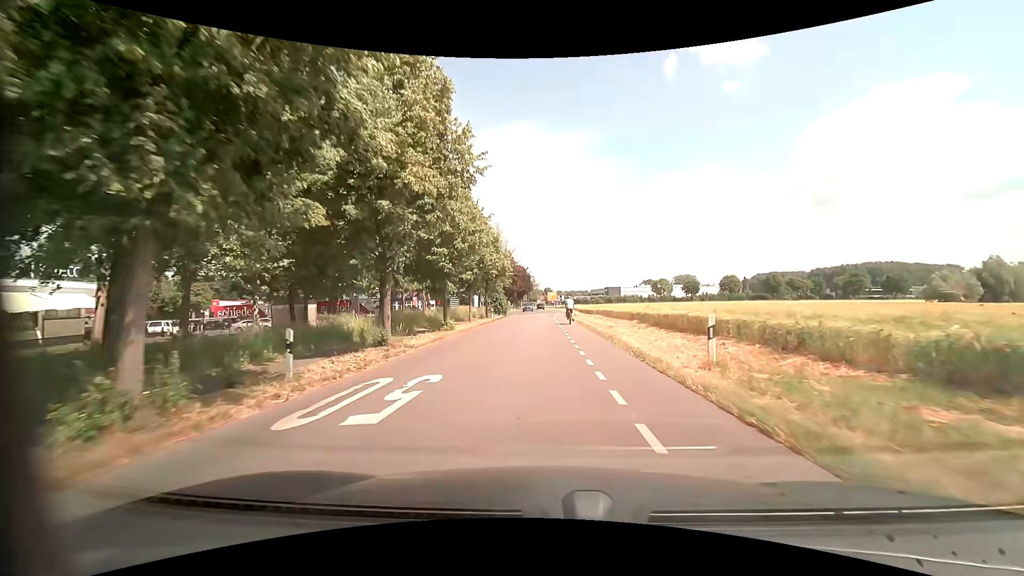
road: unclassified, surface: asphalt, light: Day
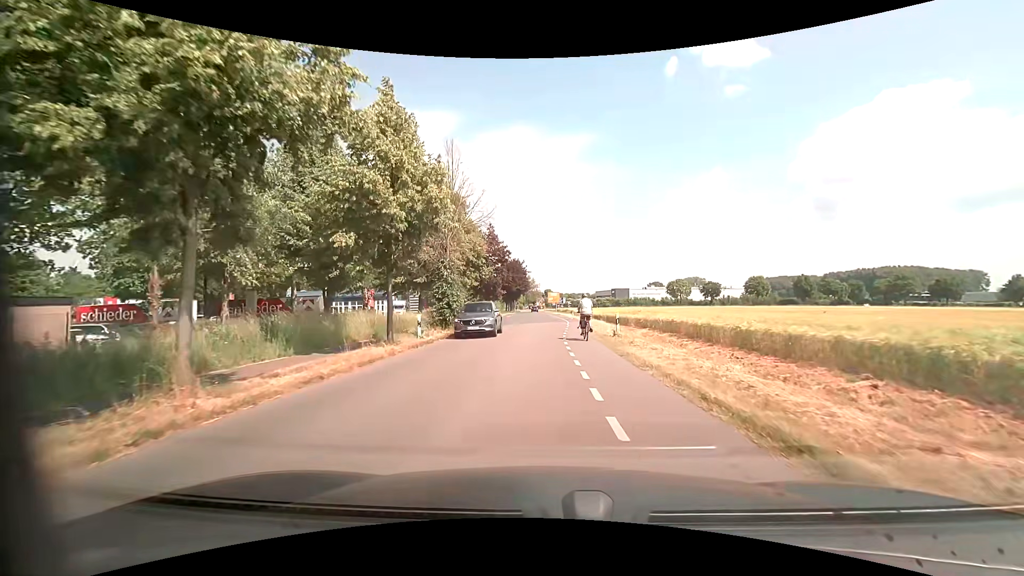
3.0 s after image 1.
(+0.1, +28.3) m; +1°
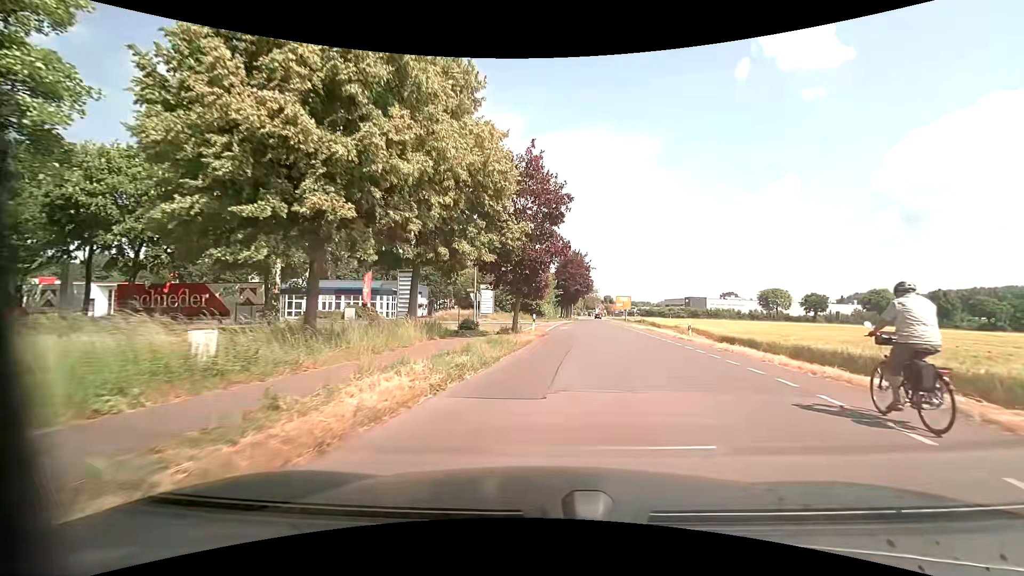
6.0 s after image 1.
(-2.1, +28.4) m; -8°
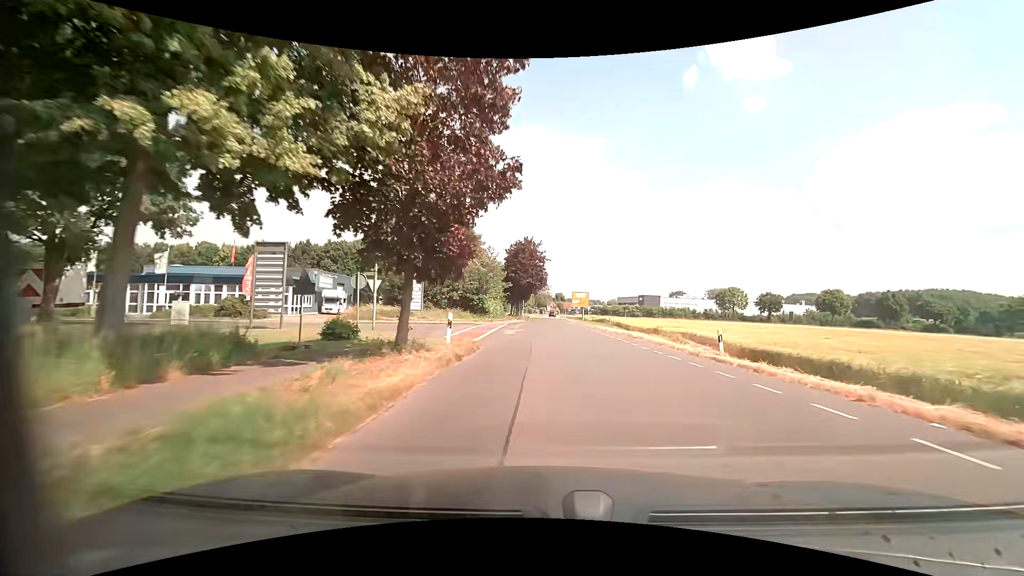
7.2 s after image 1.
(+0.8, +13.7) m; +6°
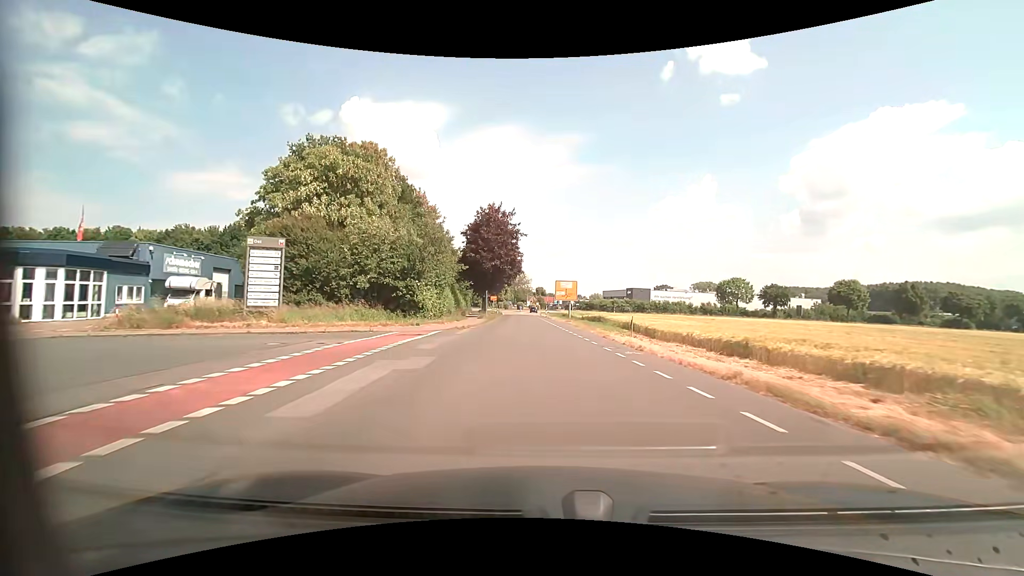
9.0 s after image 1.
(+0.9, +22.3) m; +2°
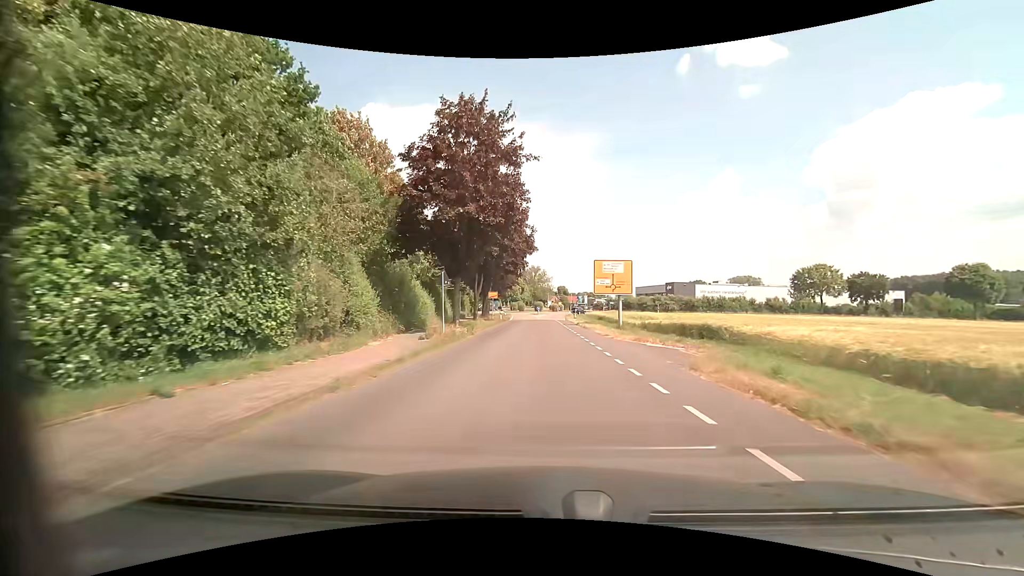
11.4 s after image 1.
(-0.6, +29.8) m; -2°
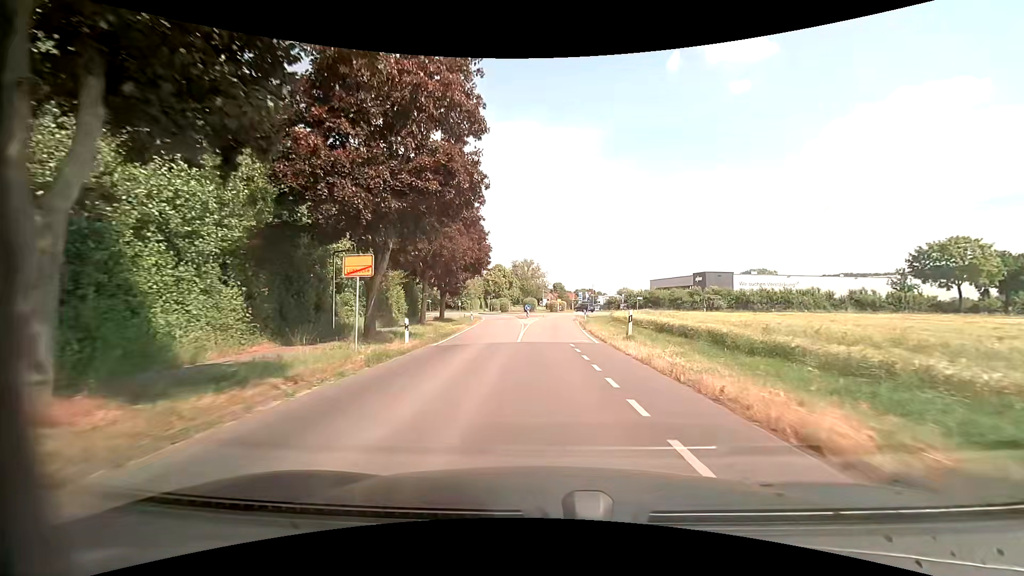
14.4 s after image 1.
(-0.1, +37.5) m; 0°
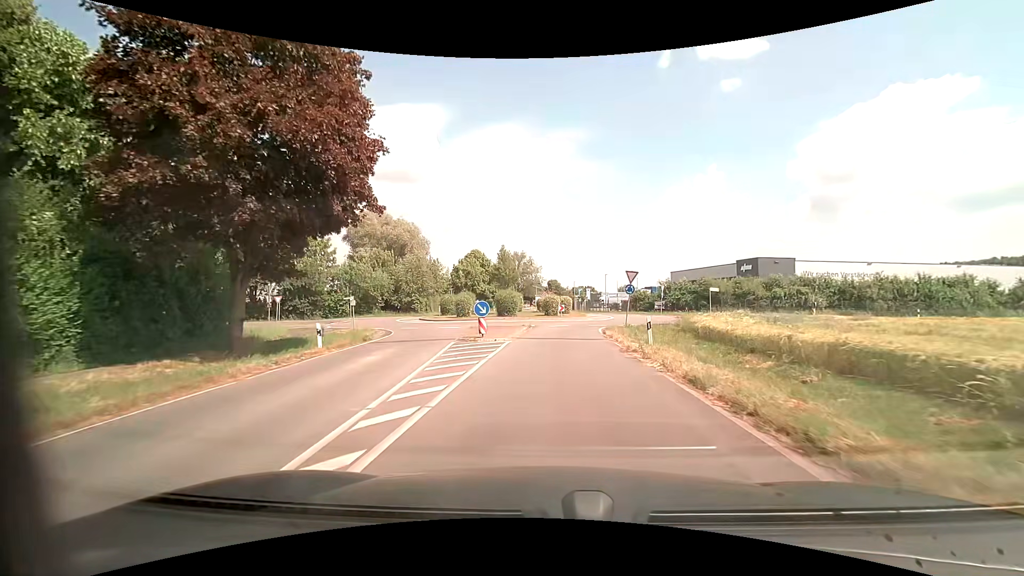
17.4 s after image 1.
(+0.4, +34.4) m; +1°
